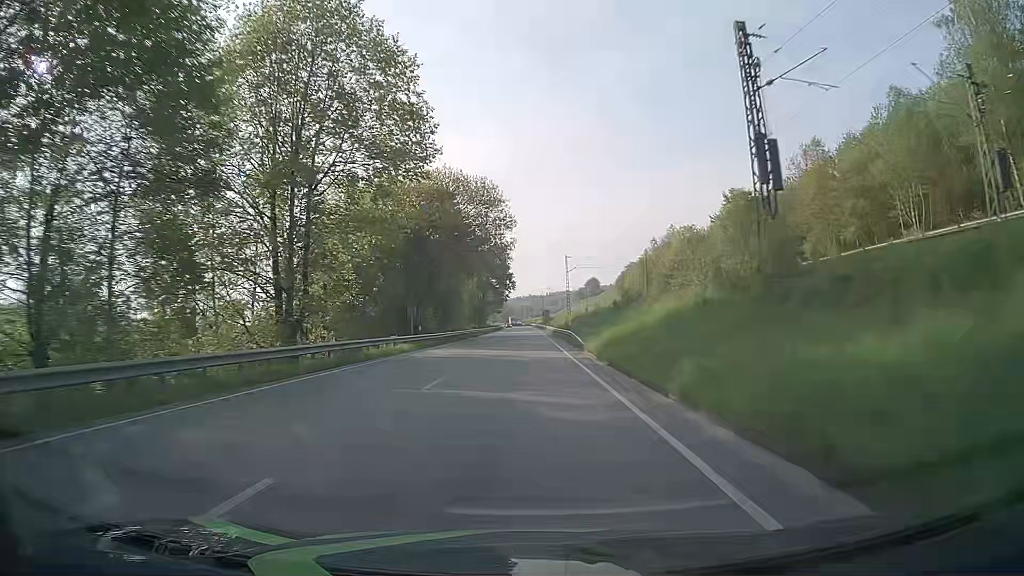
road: primary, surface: asphalt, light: Day
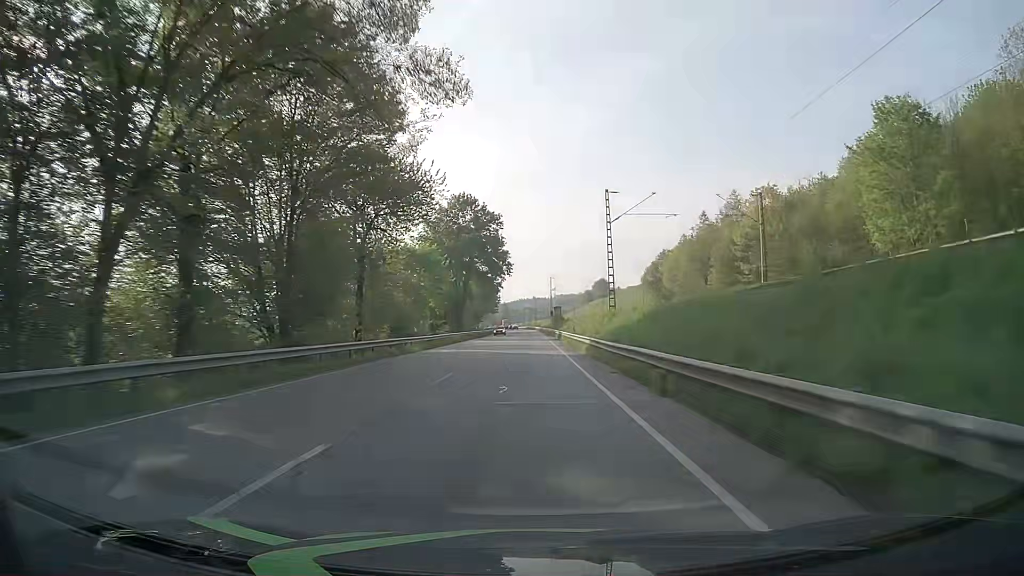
(0.0, +47.3) m; 0°
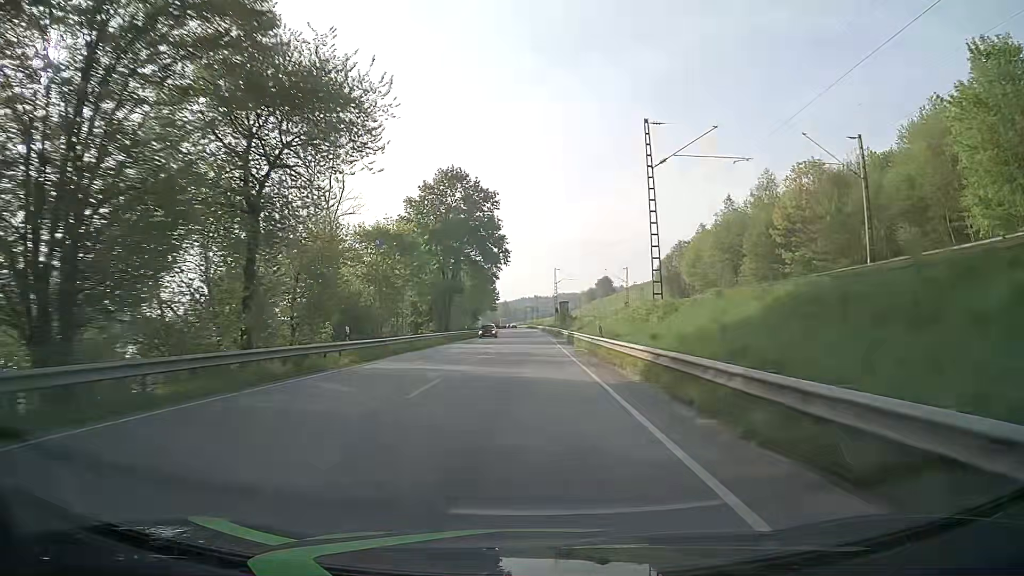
(0.0, +15.8) m; 0°
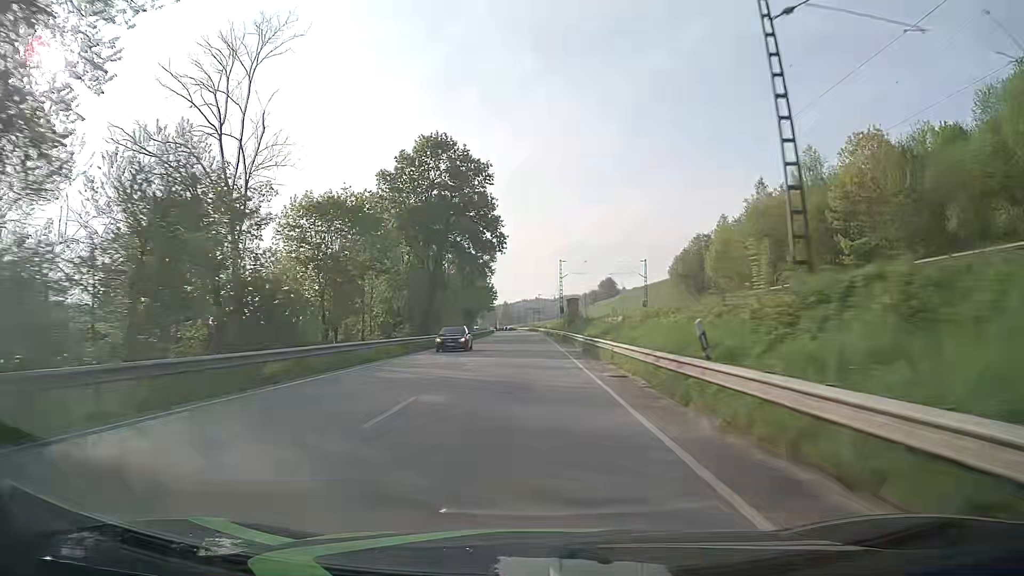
(+0.1, +15.8) m; 0°
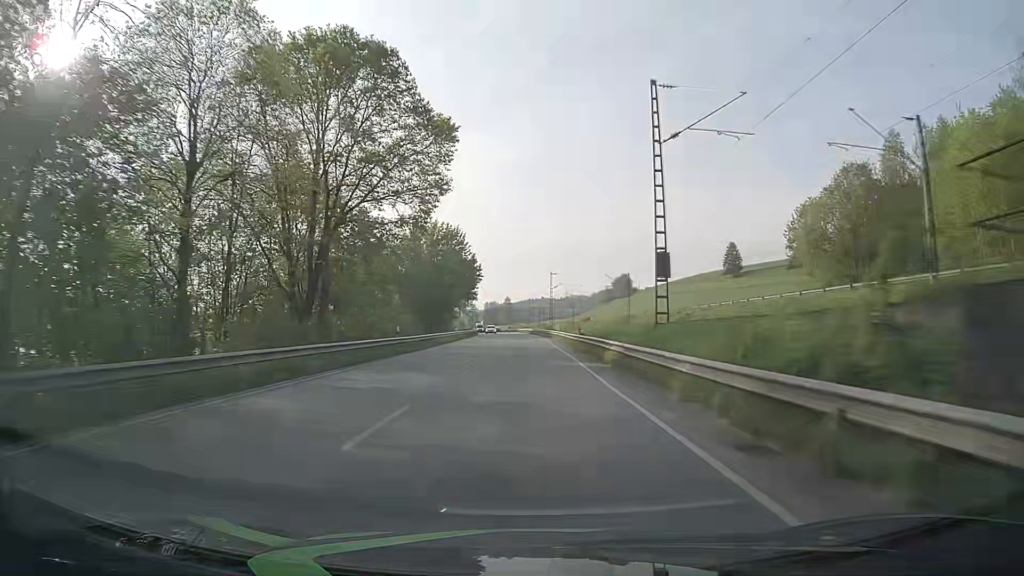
(-0.4, +63.1) m; -1°
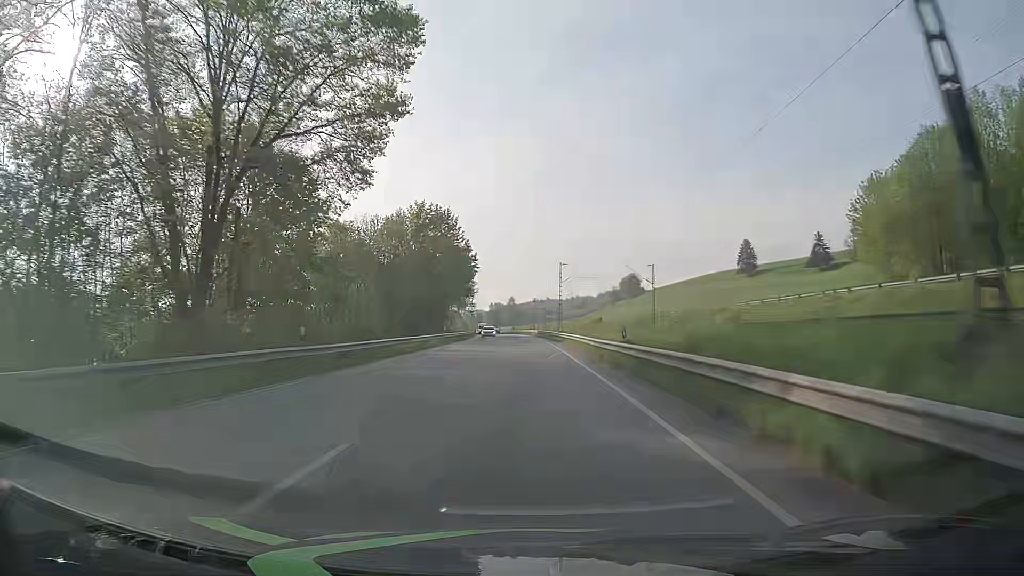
(0.0, +15.8) m; 0°
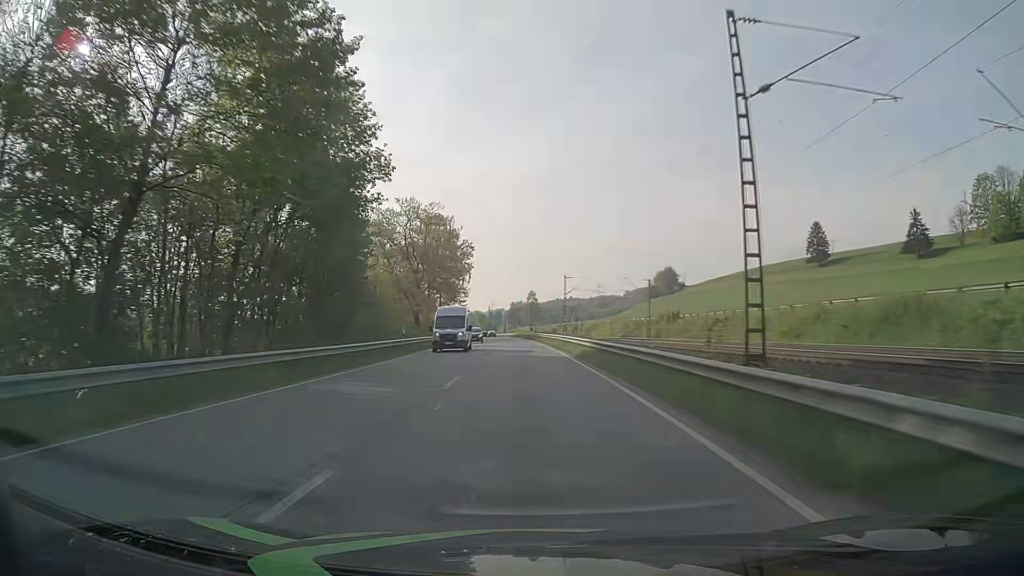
(-0.7, +63.1) m; -2°
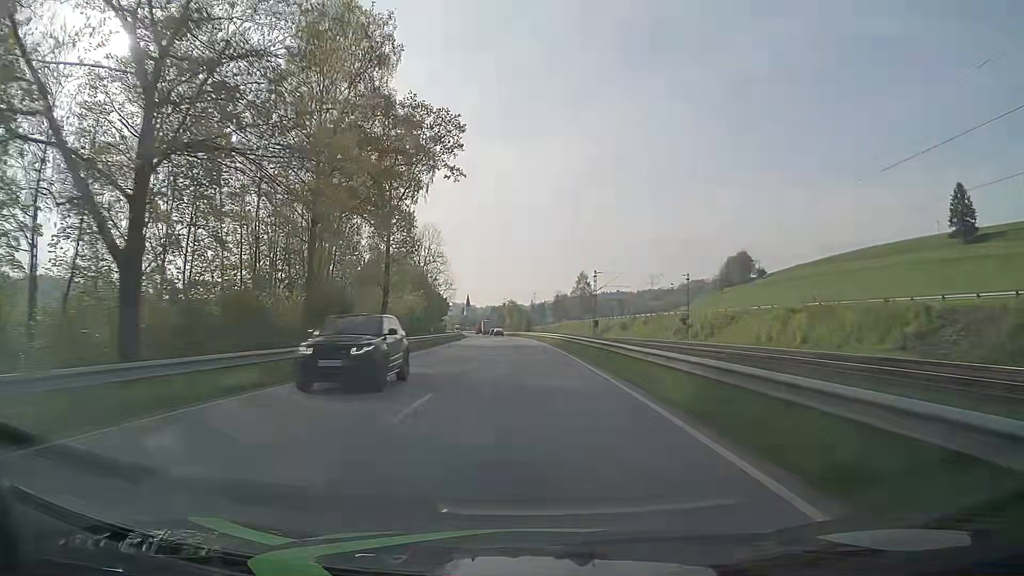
(-2.6, +79.0) m; -4°
(0, +10) (0, +20) (0, +30) (-1, +40) (-1, +50) (-1, +60) (-2, +70) (-3, +80) (-3, +90) (-4, +100) m
